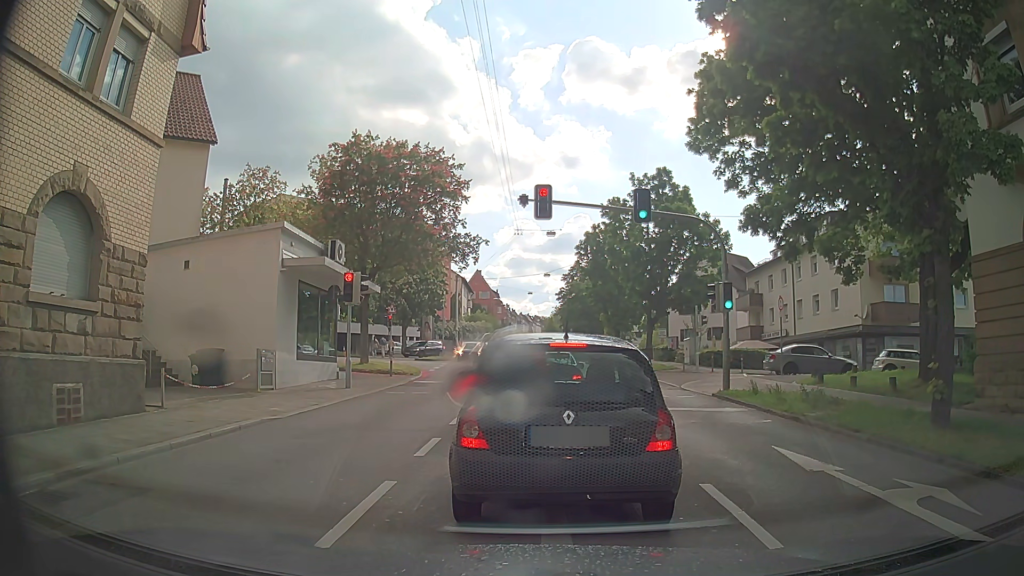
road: secondary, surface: asphalt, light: Day
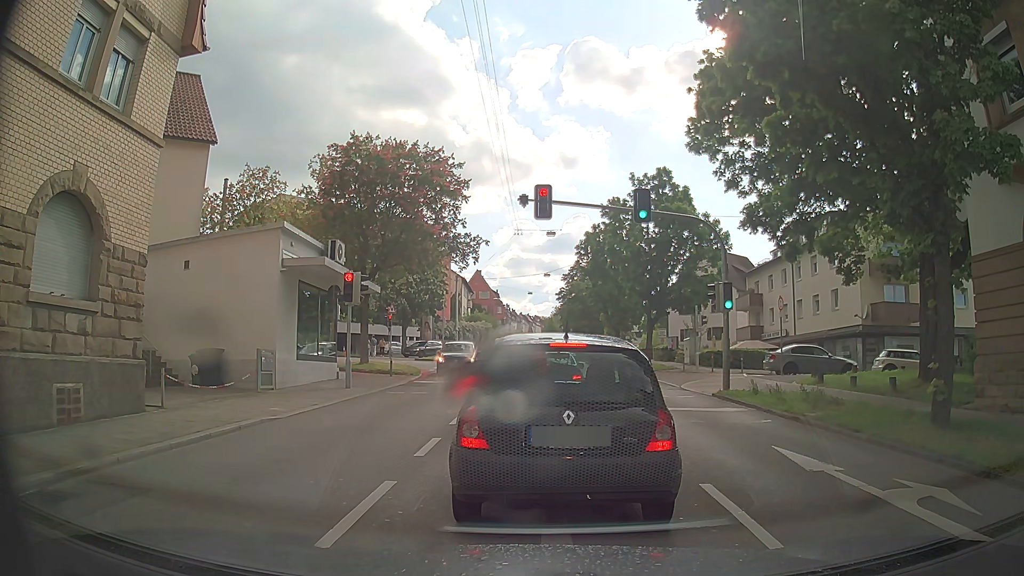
(0.0, 0.0) m; 0°
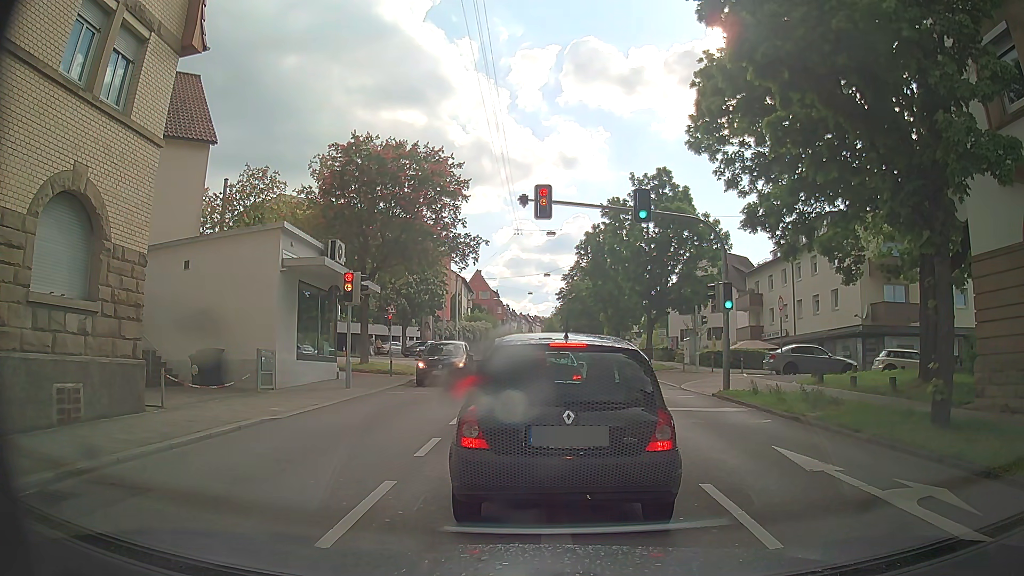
(0.0, 0.0) m; 0°
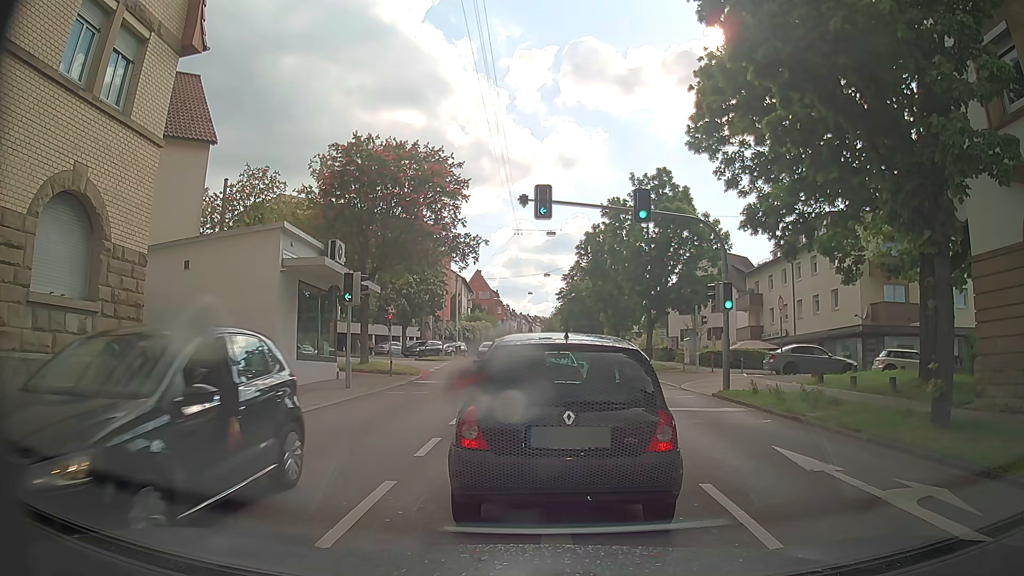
(0.0, 0.0) m; 0°
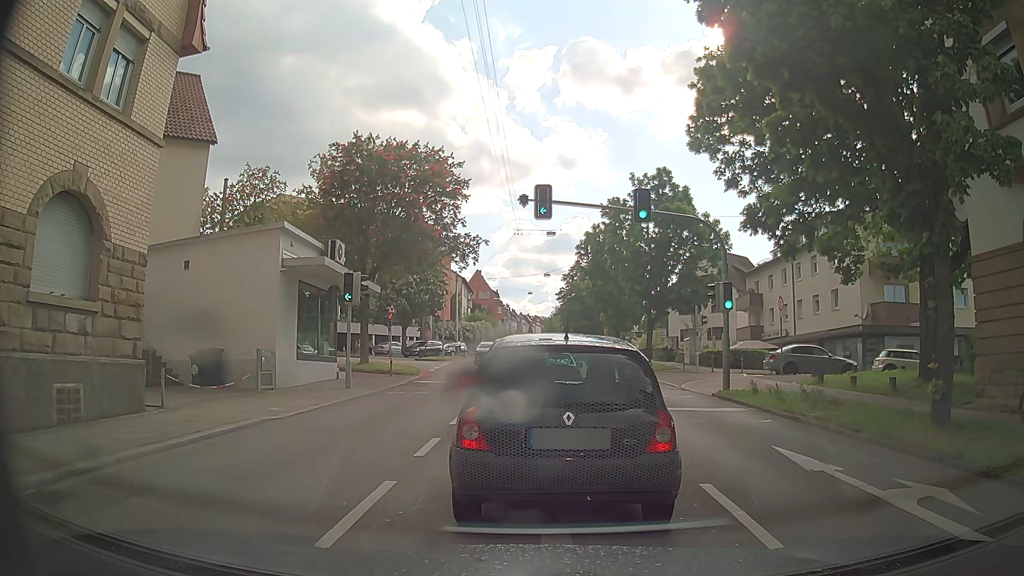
(0.0, 0.0) m; 0°
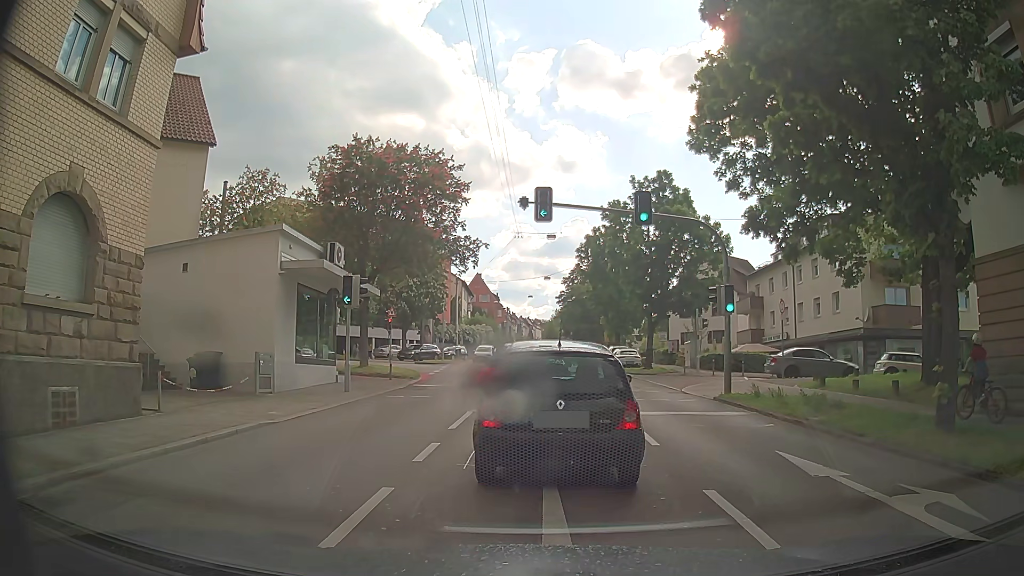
(0.0, +0.1) m; 0°
